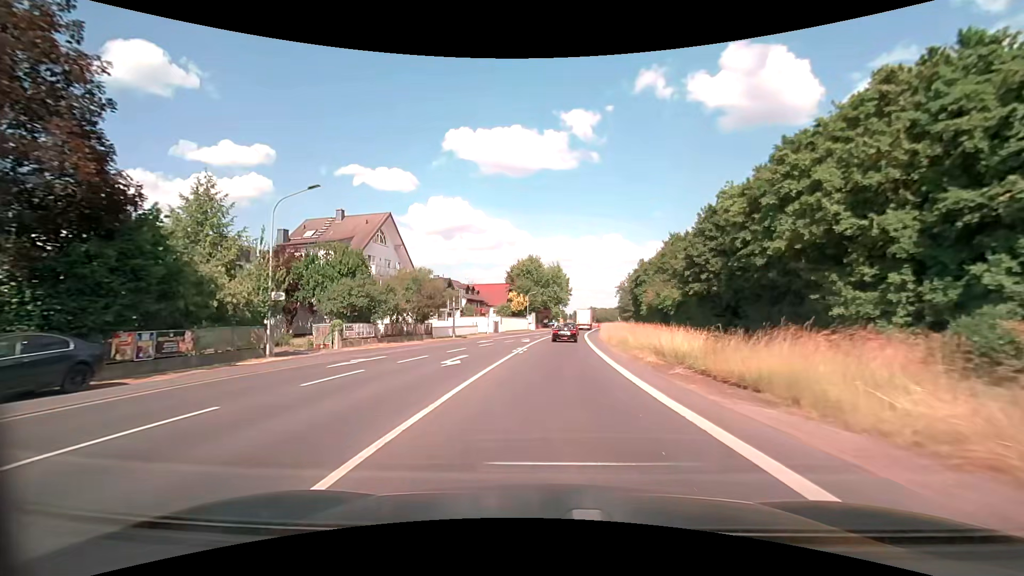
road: secondary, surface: asphalt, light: Day
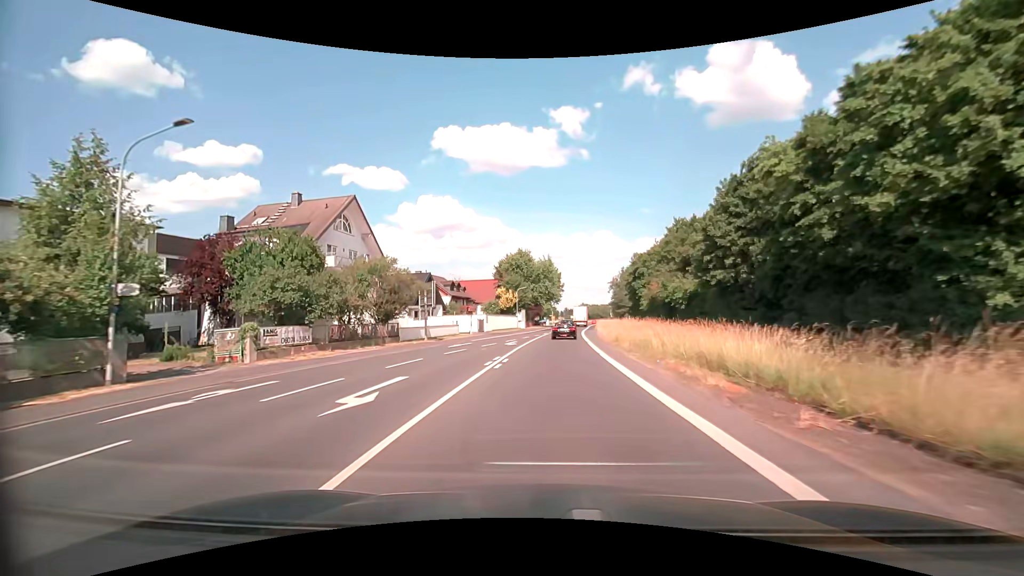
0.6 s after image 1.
(+0.1, +7.7) m; +1°
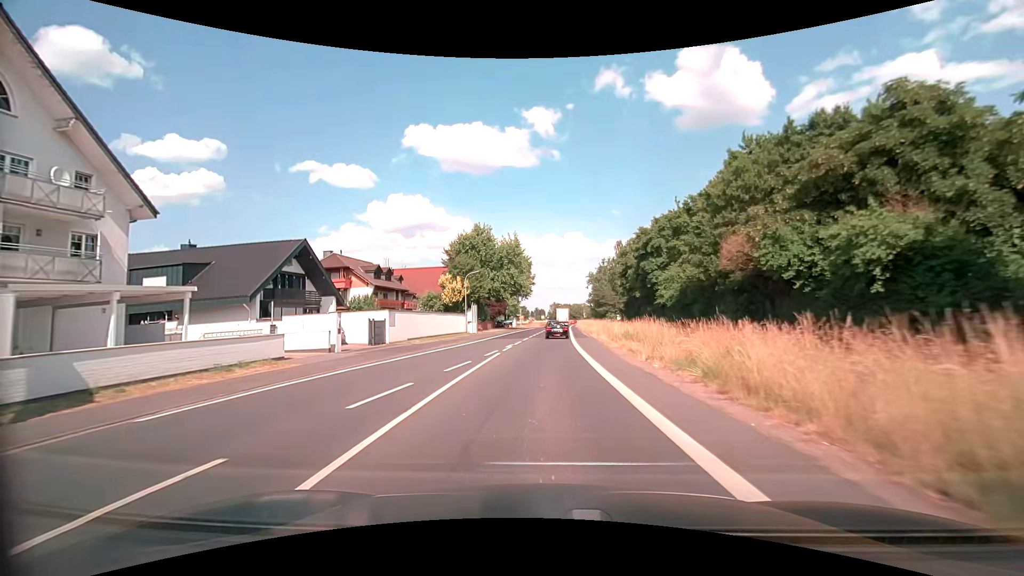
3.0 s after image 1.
(+0.9, +30.4) m; +3°
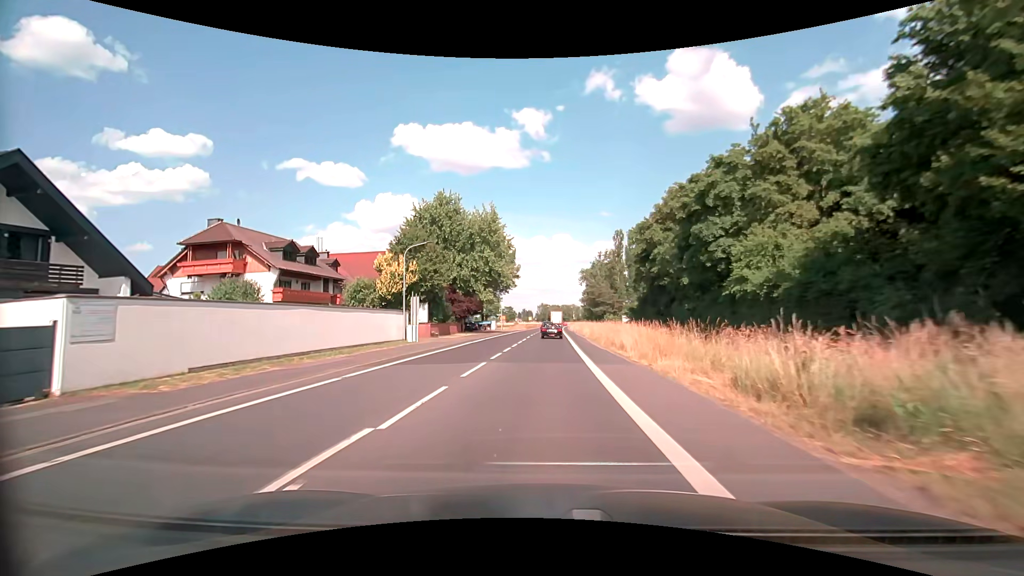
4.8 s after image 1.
(+0.2, +22.6) m; +1°
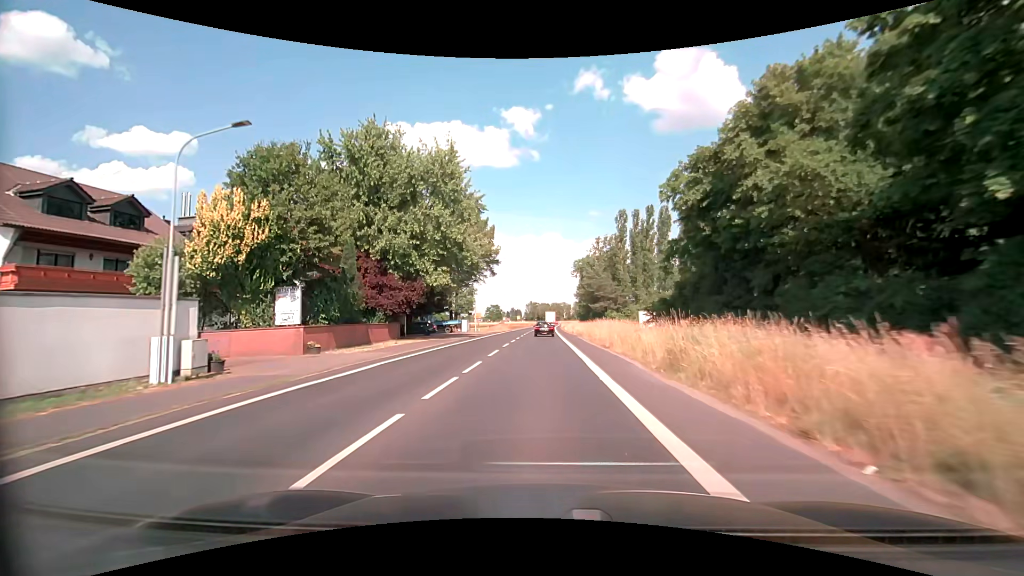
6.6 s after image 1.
(+0.2, +23.4) m; +1°
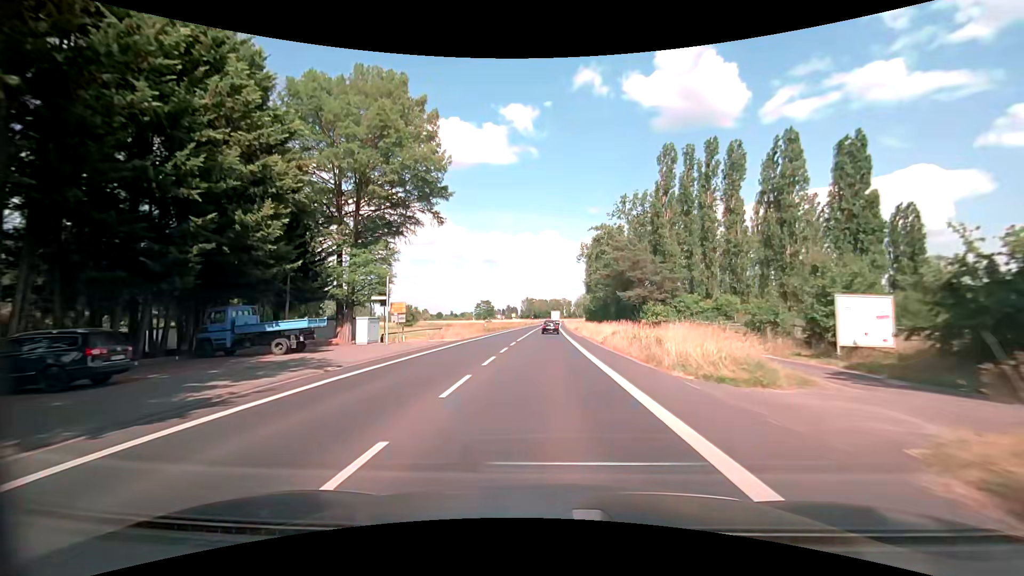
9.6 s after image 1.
(-0.2, +40.9) m; 0°
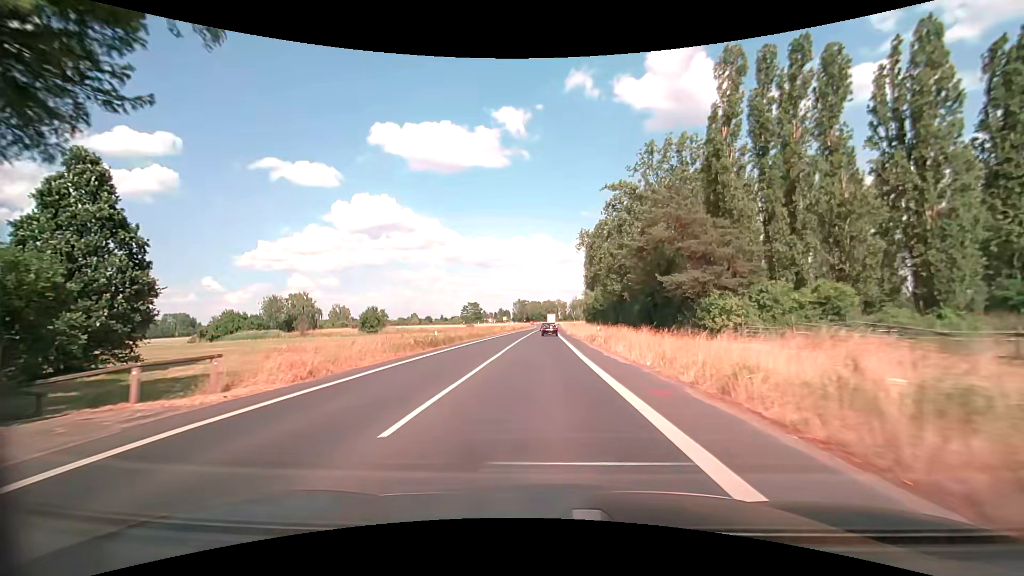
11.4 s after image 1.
(+0.1, +26.1) m; +1°
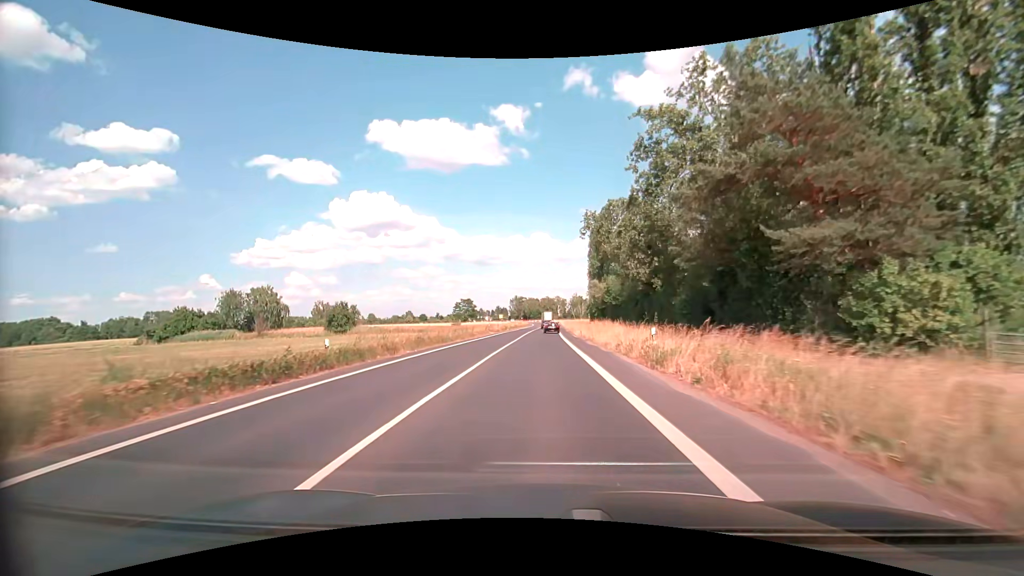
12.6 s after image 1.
(0.0, +18.7) m; 0°
(0, +10) (0, +20) (0, +30) (0, +40) (0, +50) (0, +60) (0, +70) (0, +80) (+1, +90) (+1, +100) m
